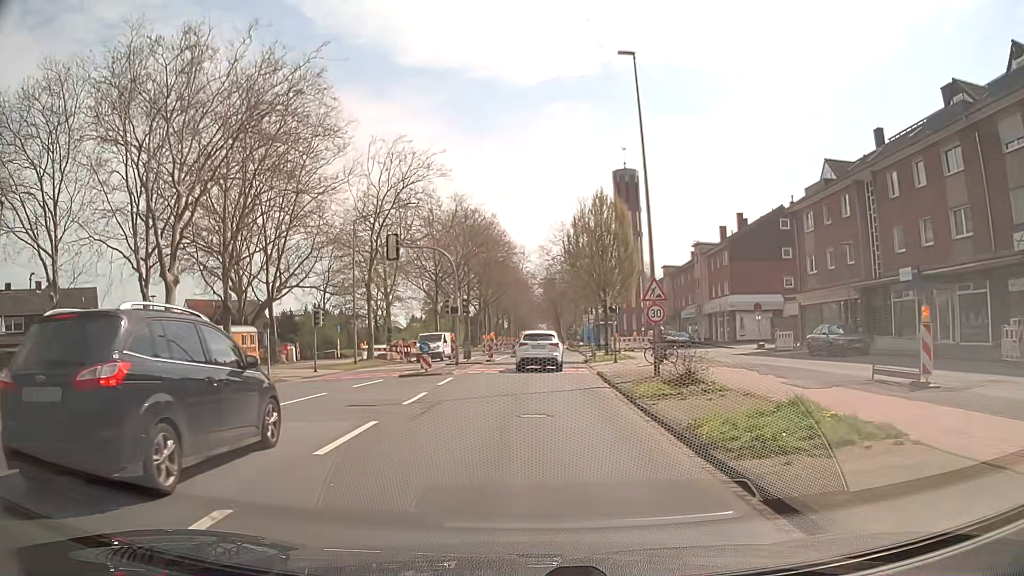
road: secondary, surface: asphalt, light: Day
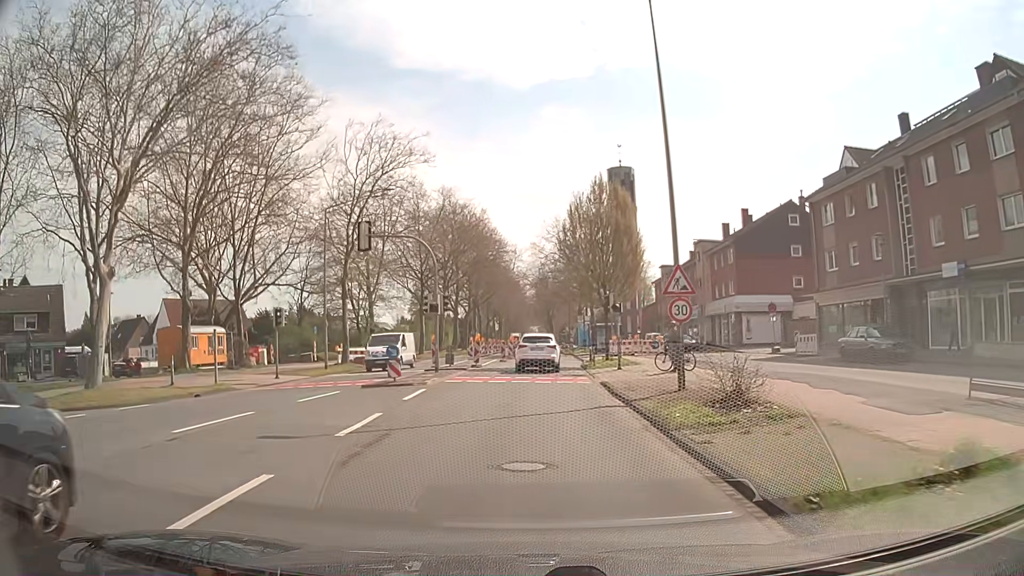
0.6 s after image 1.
(0.0, +4.4) m; +1°
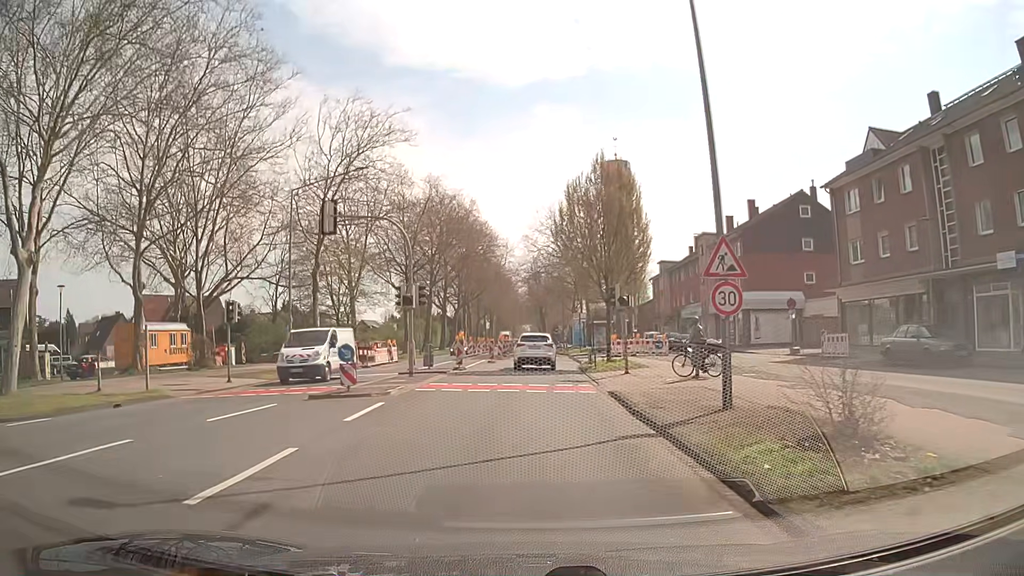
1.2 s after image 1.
(0.0, +4.4) m; 0°
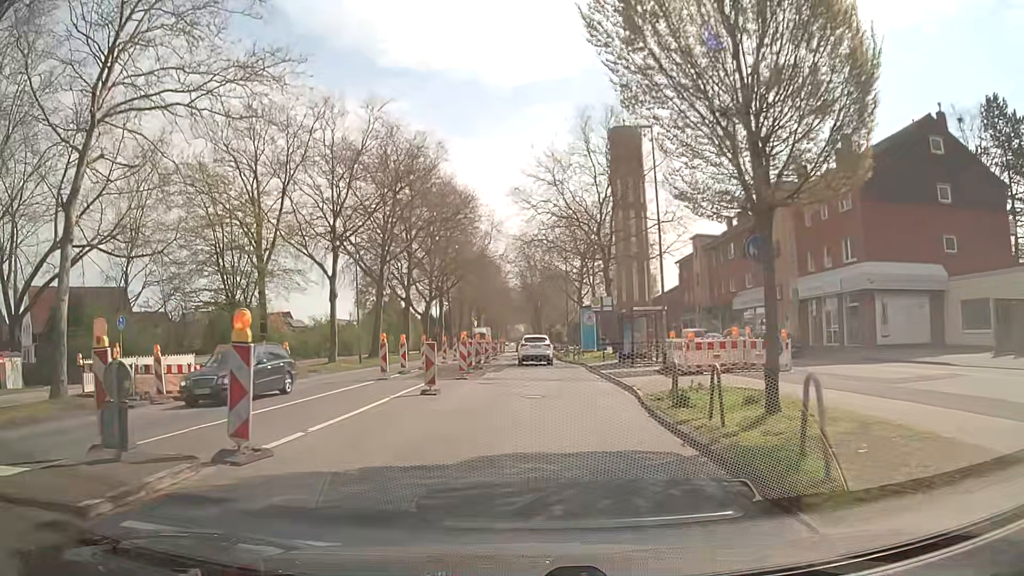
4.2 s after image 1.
(+0.2, +22.1) m; +2°
(0, +10) (0, +20) (0, +30) (-1, +40) (-1, +50) (-1, +60) (-1, +70) (-1, +80) (-1, +90) (-2, +100) m
